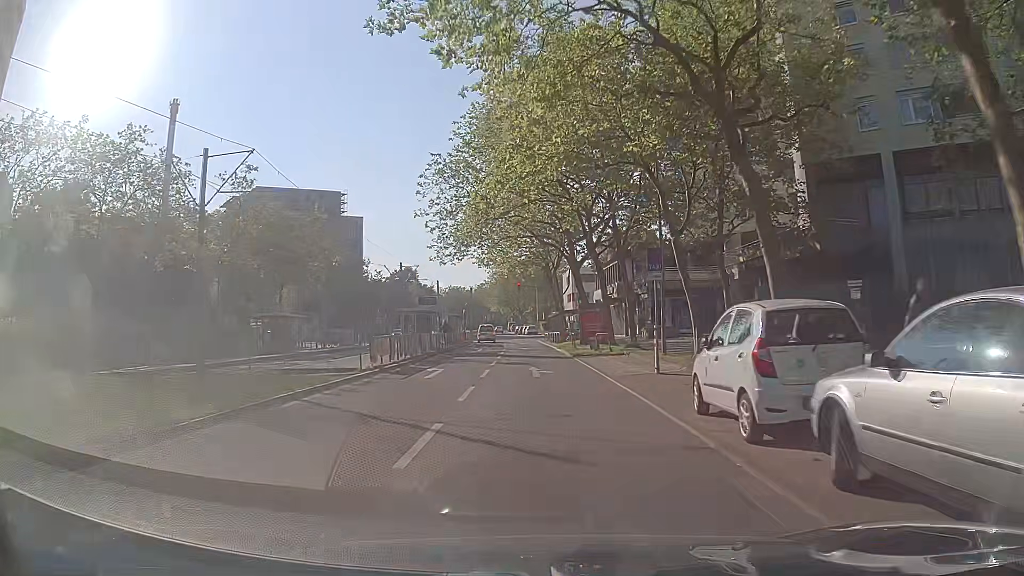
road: tertiary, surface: asphalt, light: Day
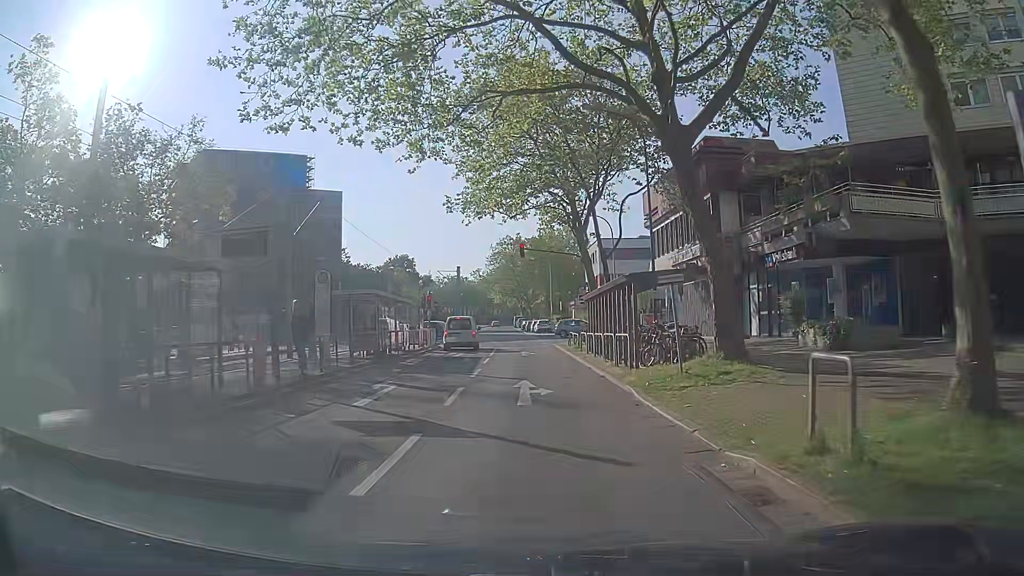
(-0.4, +30.6) m; -1°
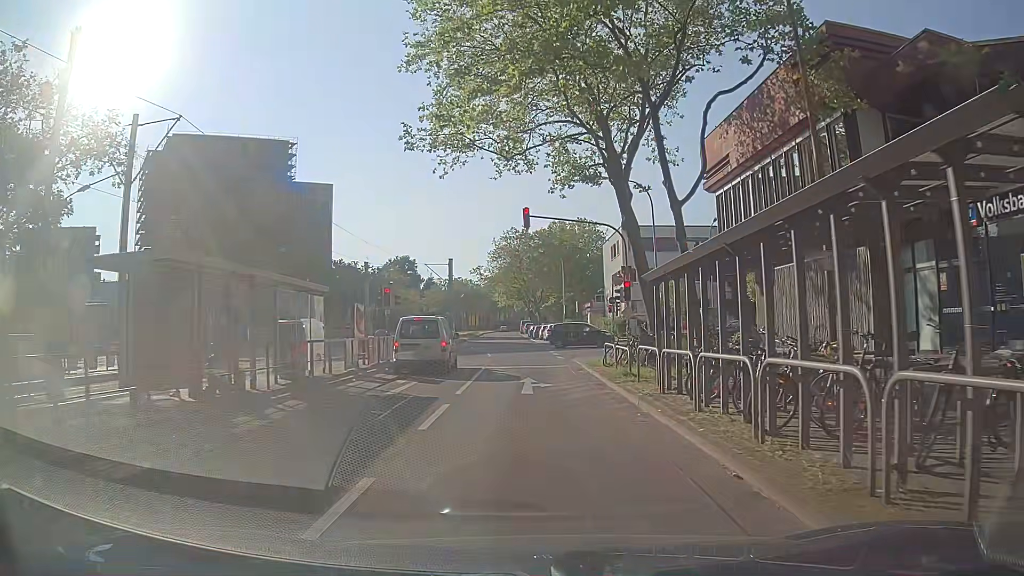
(-0.1, +14.0) m; -1°
